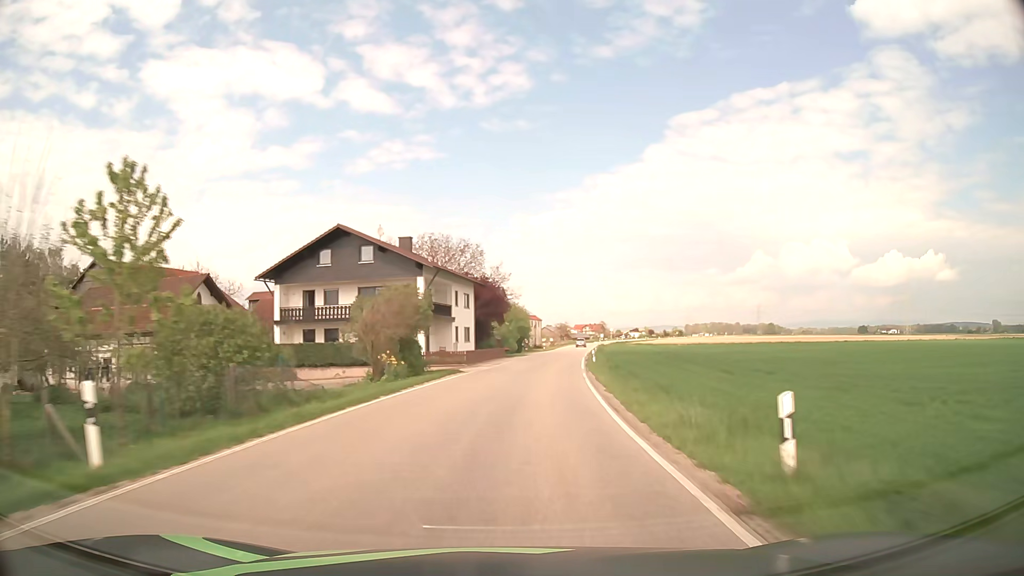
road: secondary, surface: asphalt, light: Day
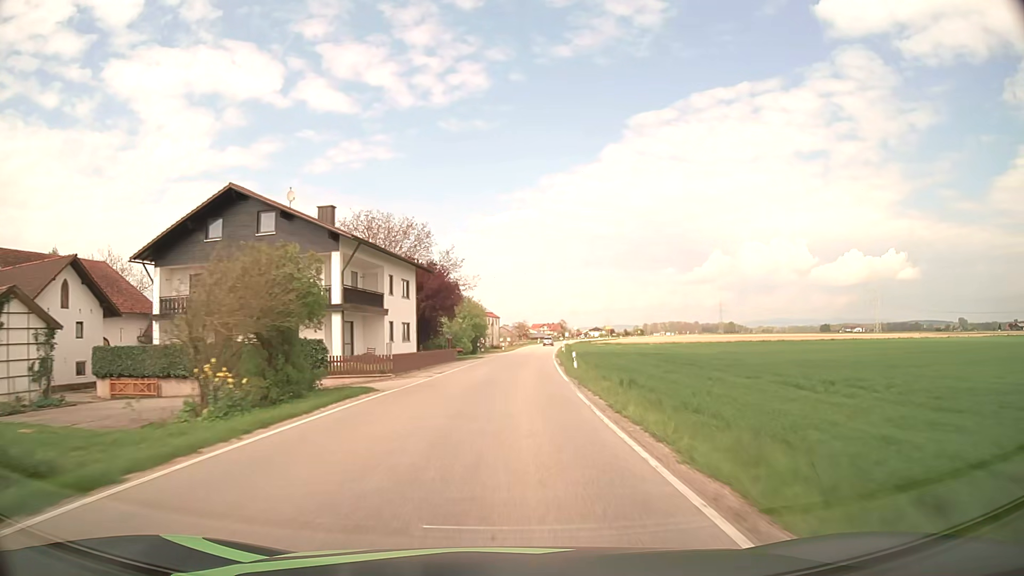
(+0.4, +12.5) m; +4°
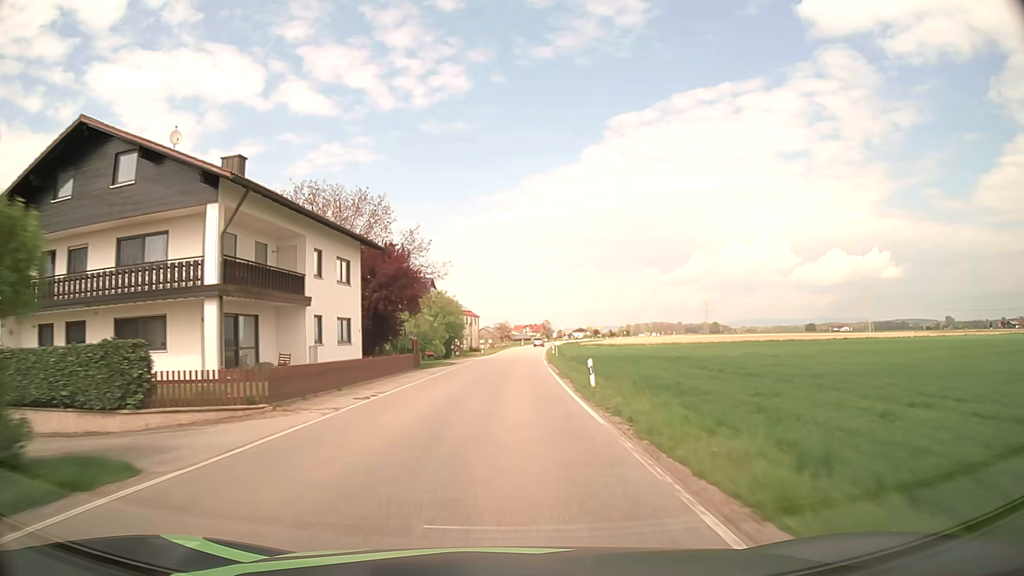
(+0.2, +12.5) m; +2°
(0, +10) (0, +20) (0, +30) (+1, +40) (+1, +50) (+1, +60) (+2, +70) (+3, +80) (+3, +90) (+4, +100) m
